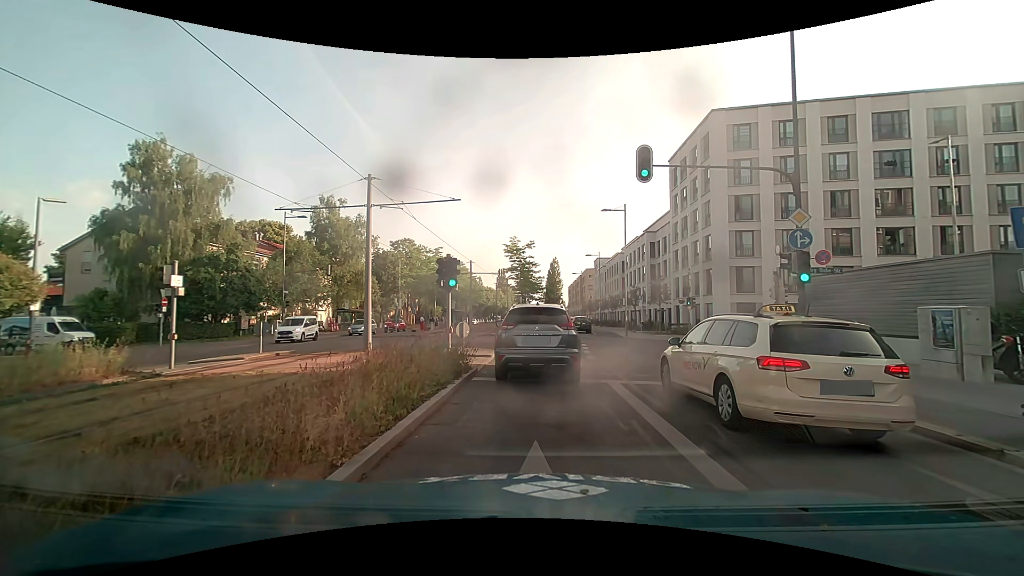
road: secondary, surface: asphalt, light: Day
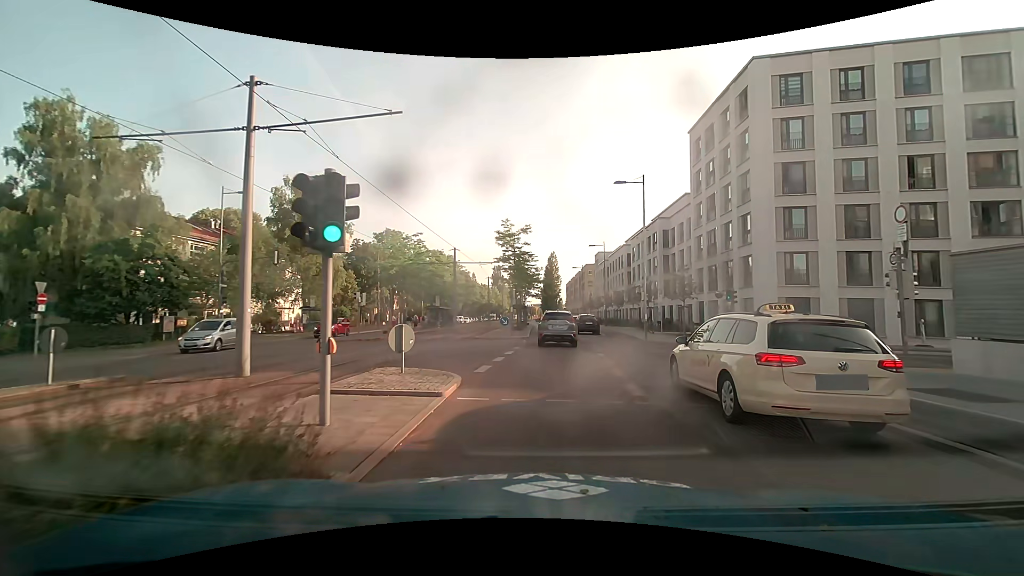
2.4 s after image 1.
(-0.1, +8.8) m; -1°
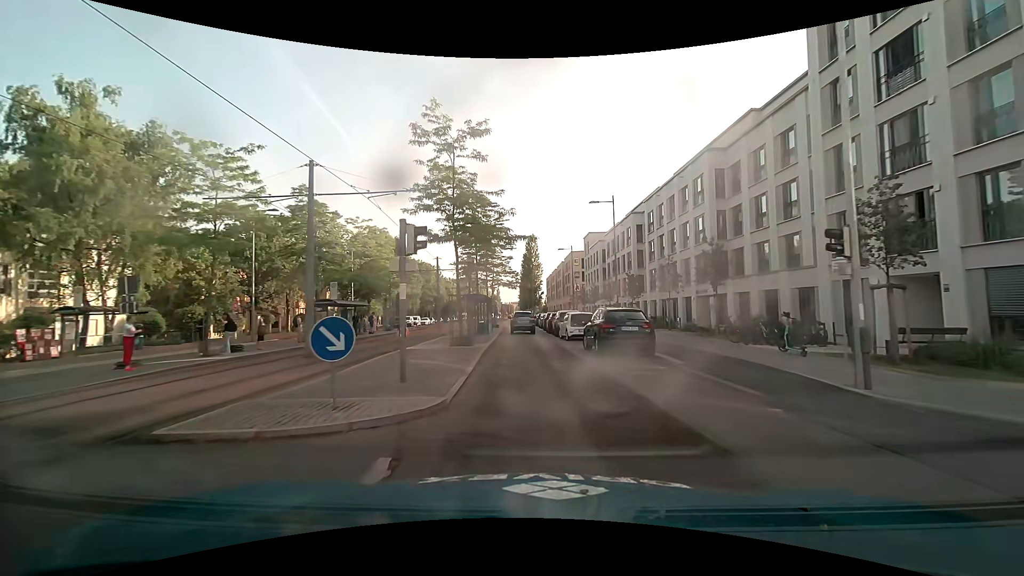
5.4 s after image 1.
(+0.6, +24.1) m; +2°
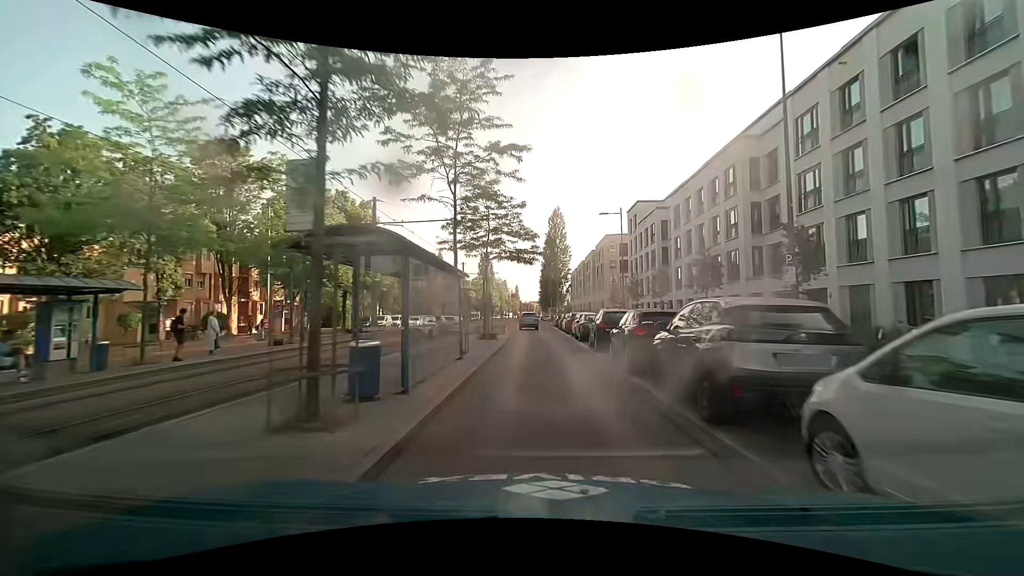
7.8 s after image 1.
(-0.6, +24.7) m; -3°
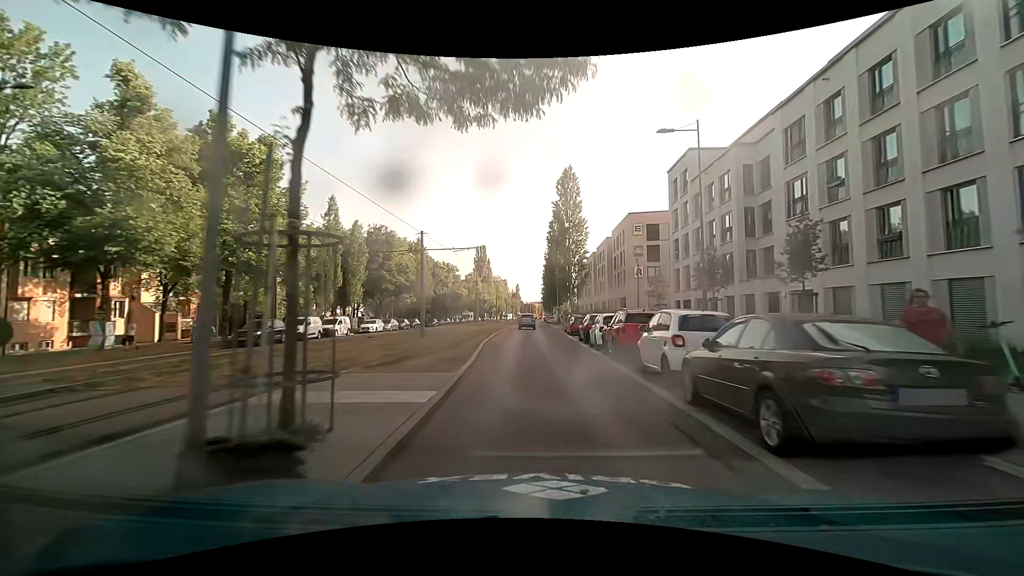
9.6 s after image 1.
(+0.4, +20.9) m; +1°
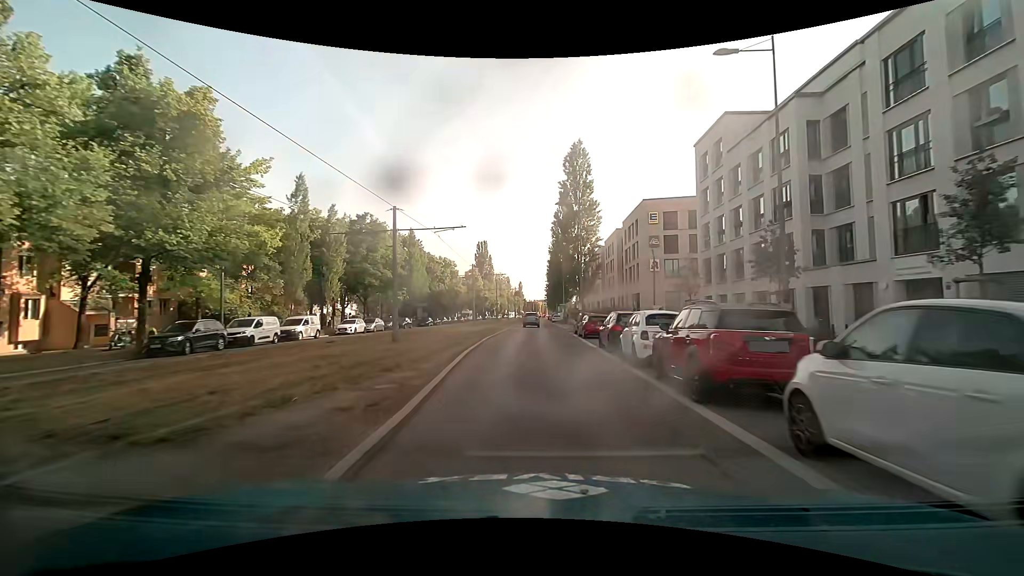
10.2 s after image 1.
(0.0, +7.4) m; 0°
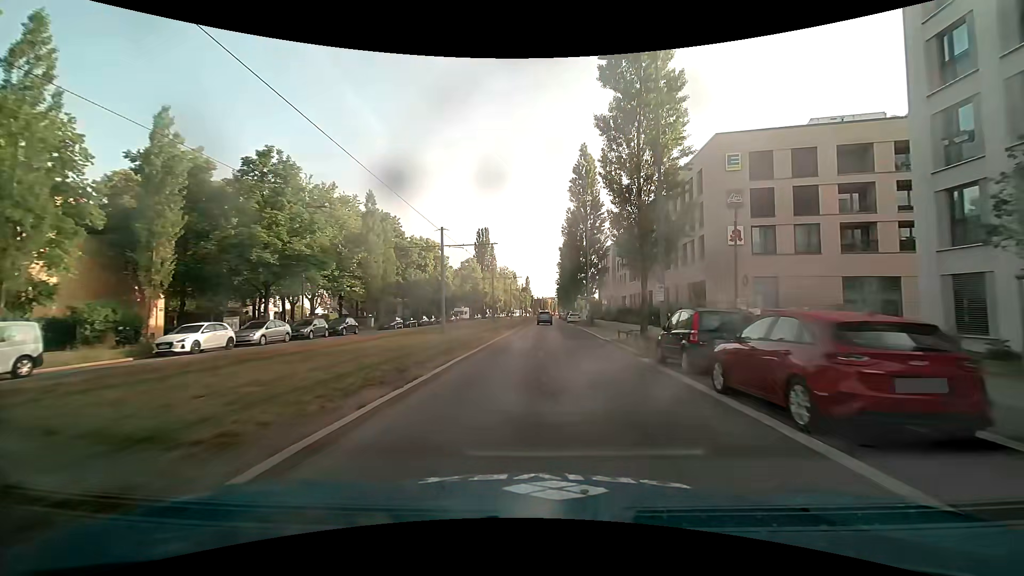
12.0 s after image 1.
(-0.3, +23.1) m; -1°
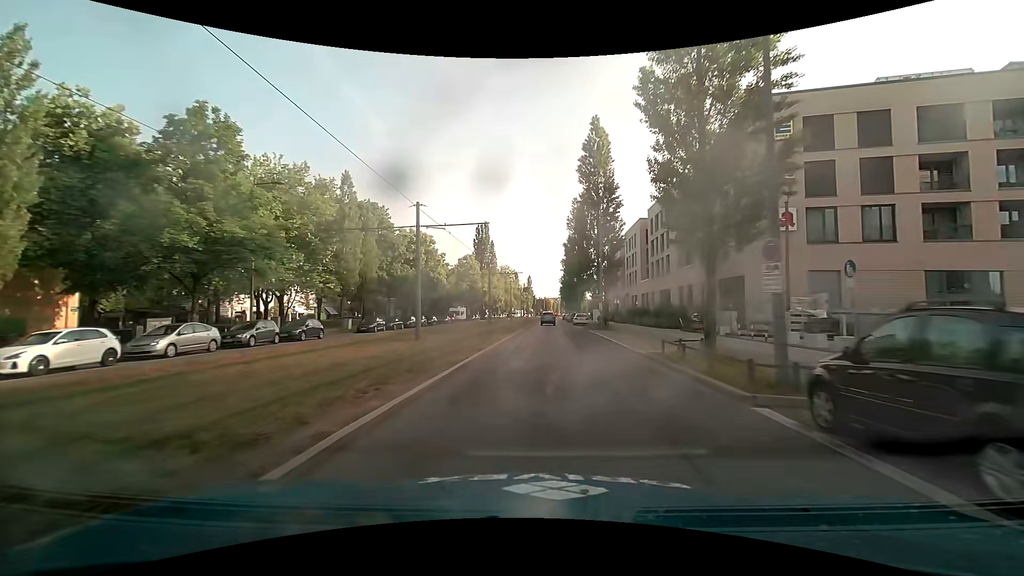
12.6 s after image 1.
(-0.1, +7.7) m; 0°
